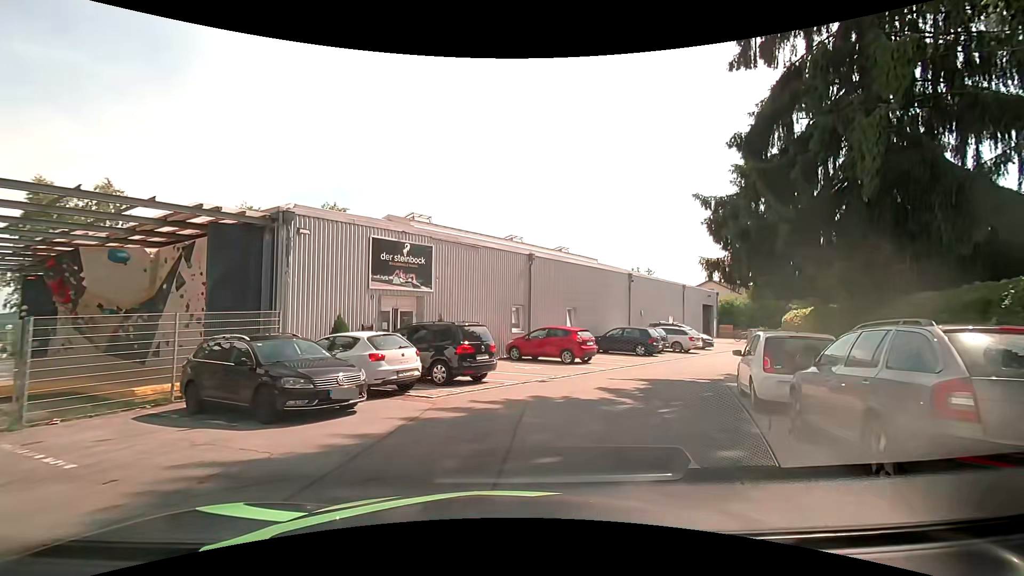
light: Day
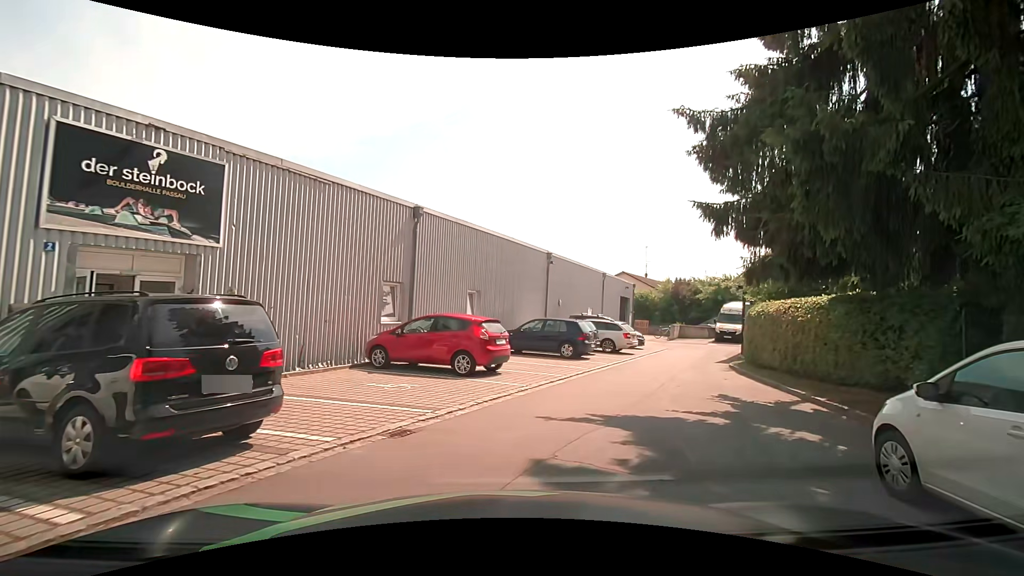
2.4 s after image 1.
(+0.8, +7.9) m; +11°
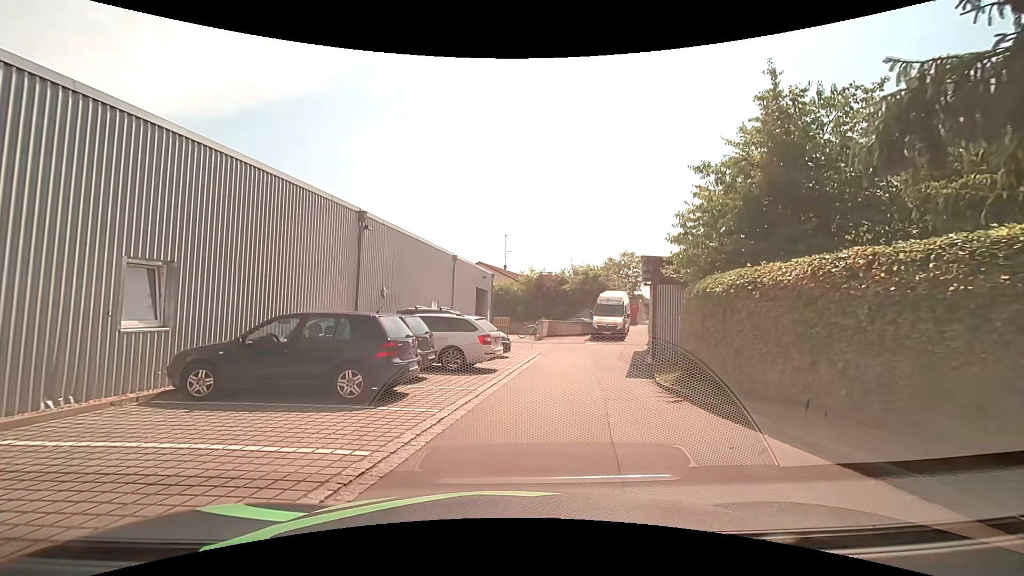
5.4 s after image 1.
(+1.9, +9.9) m; +16°
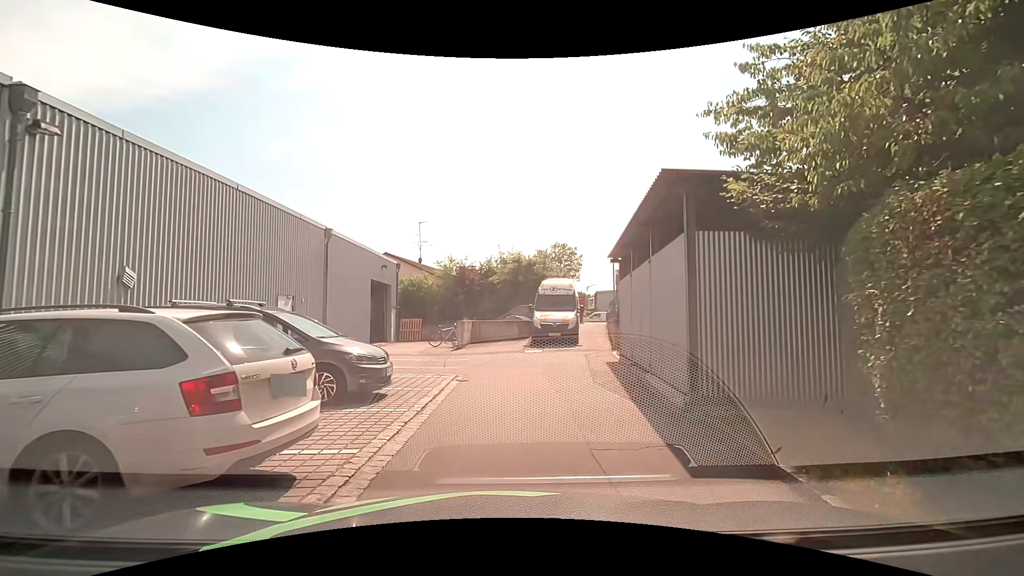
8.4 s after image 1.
(+0.7, +9.0) m; +8°
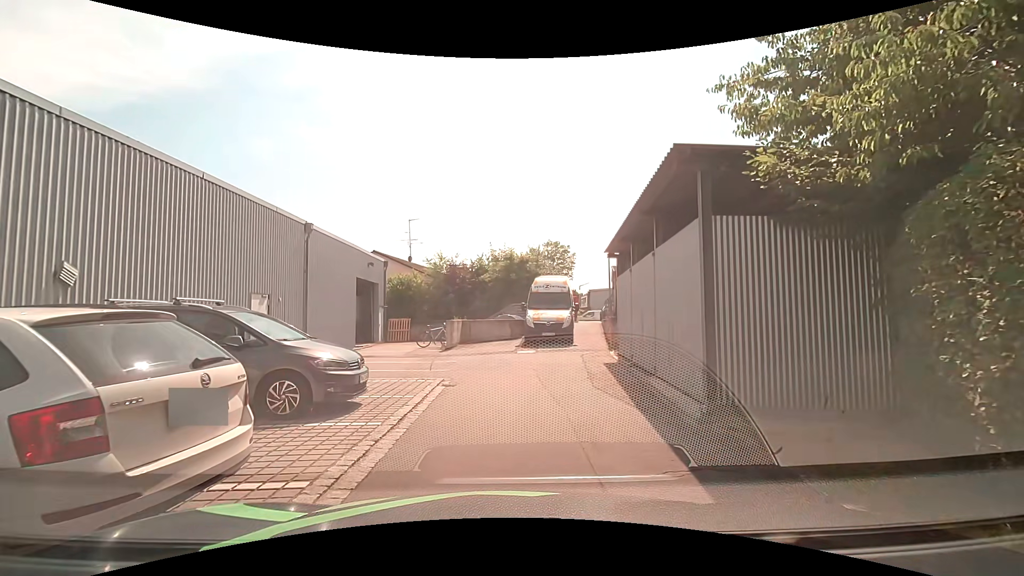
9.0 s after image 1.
(0.0, +0.9) m; 0°
